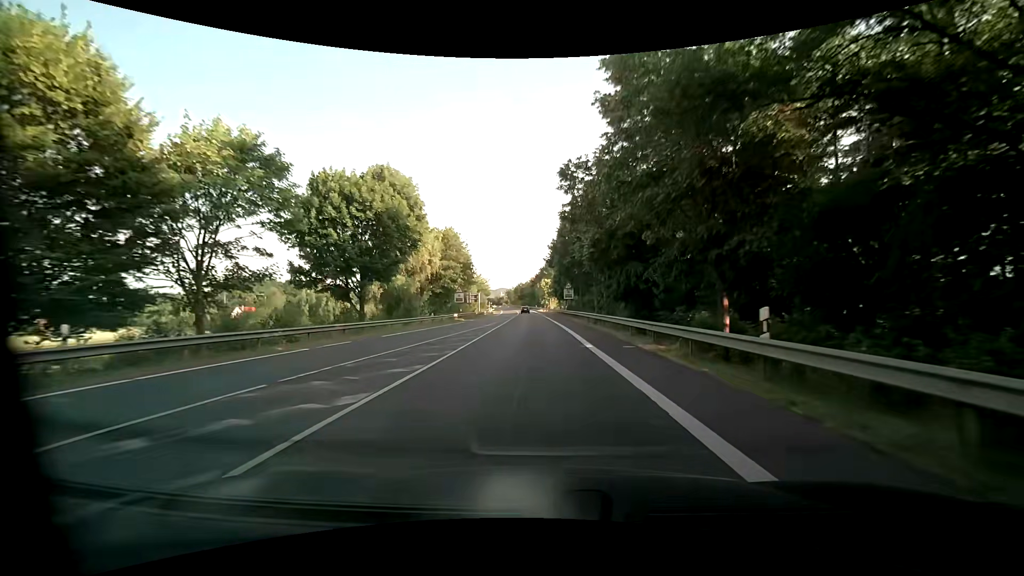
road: primary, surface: asphalt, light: Day
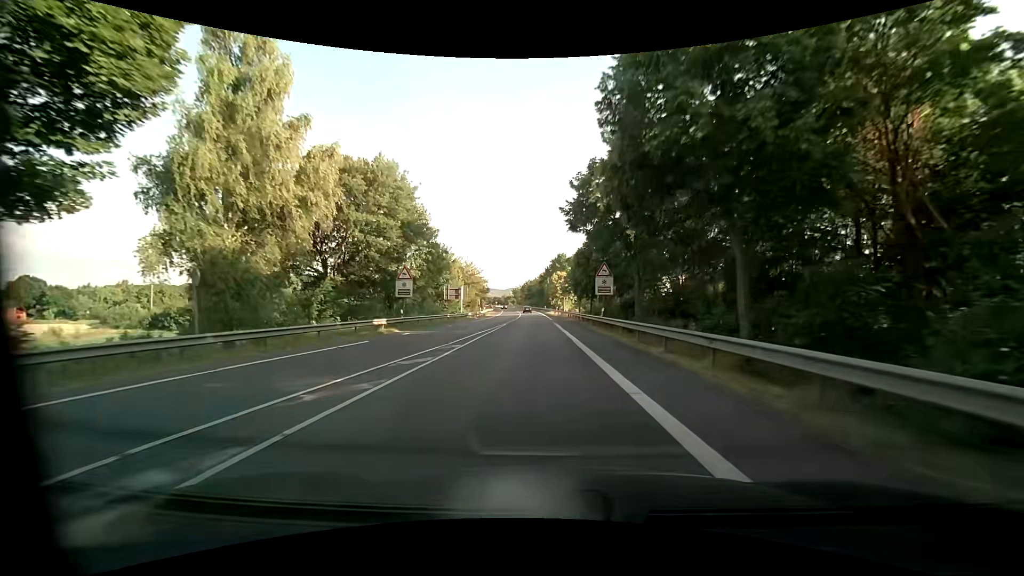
(-0.2, +30.0) m; -2°
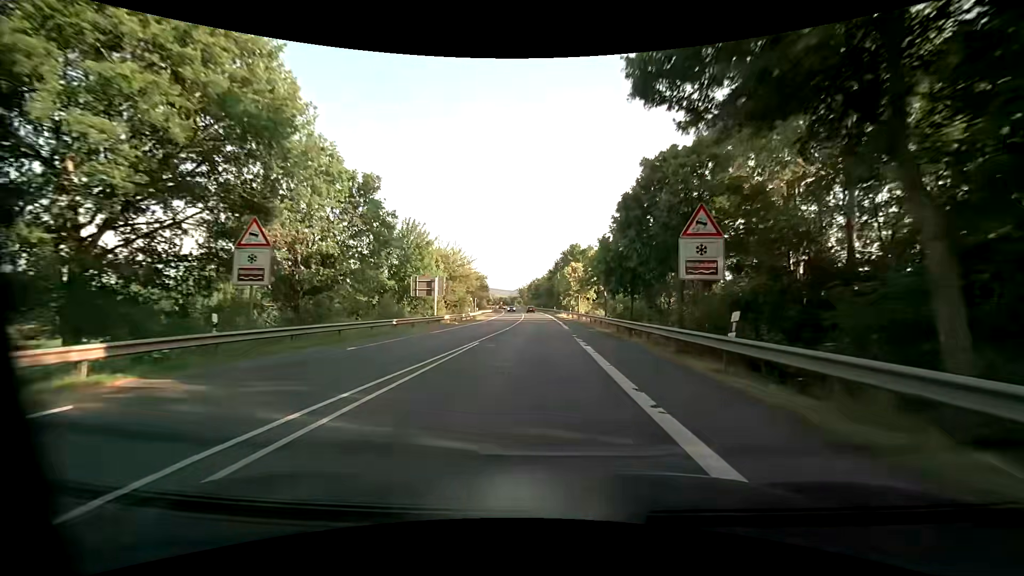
(+0.3, +20.2) m; +1°
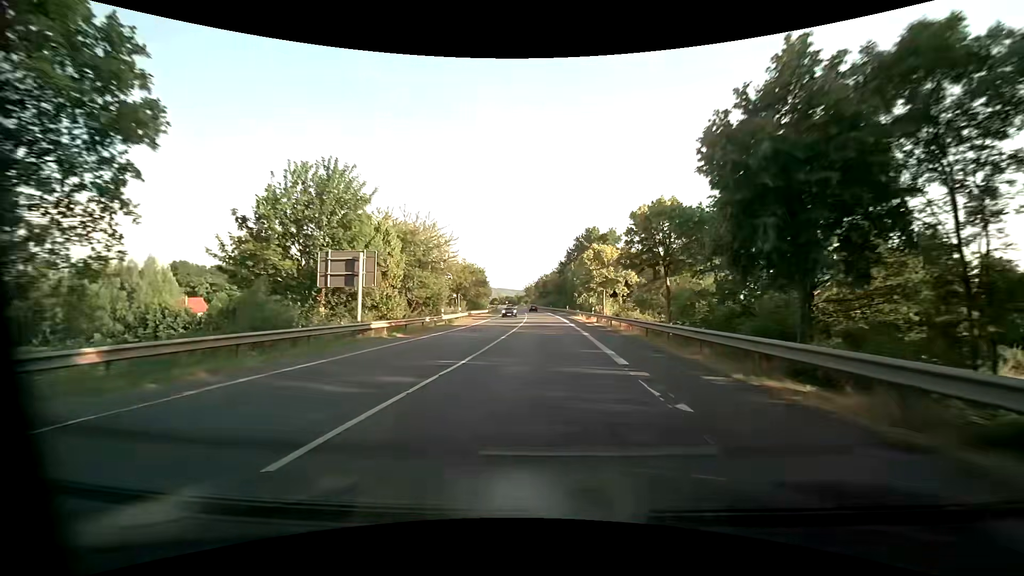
(-0.4, +20.5) m; -2°
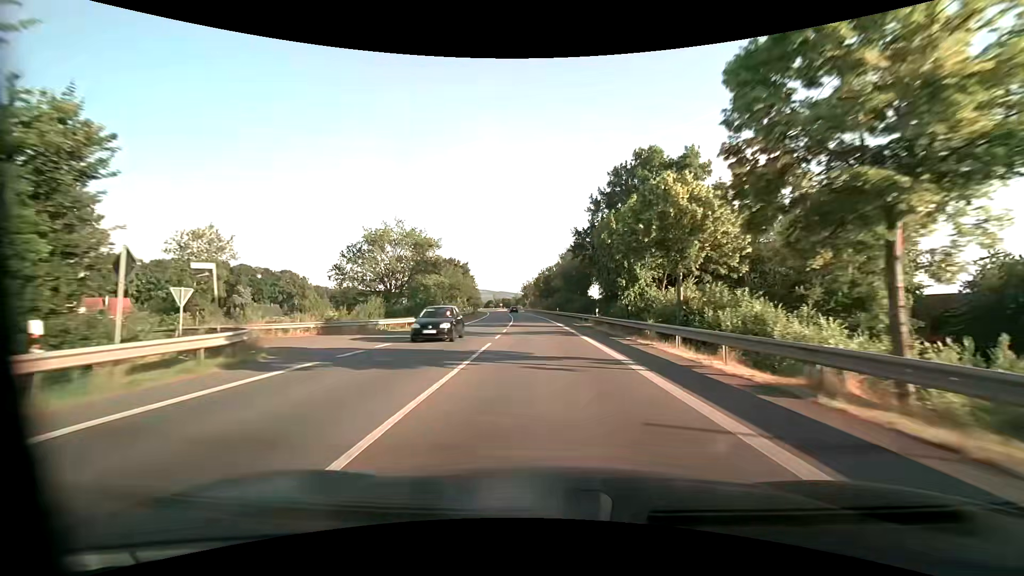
(+0.1, +42.1) m; 0°
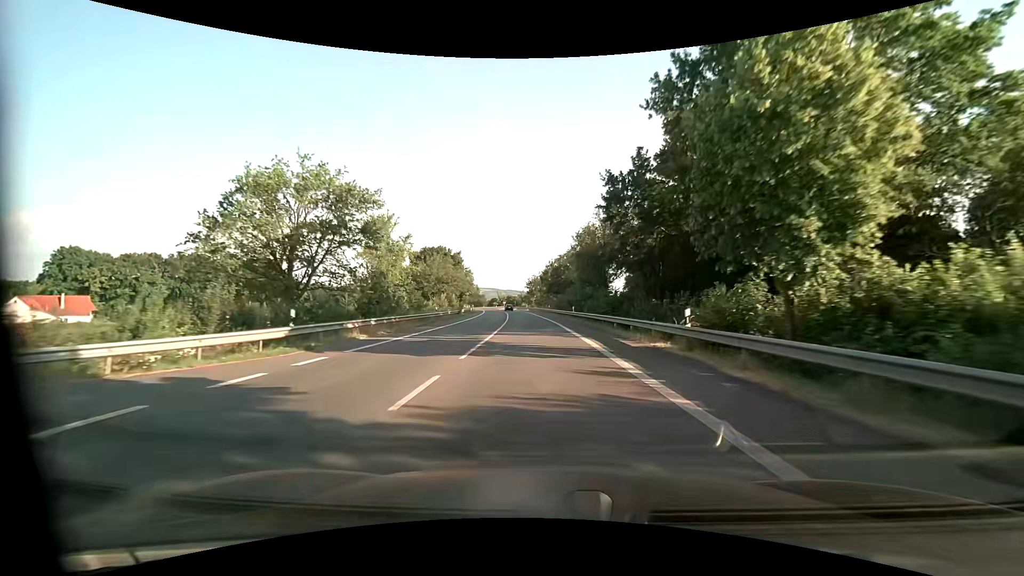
(-0.2, +21.5) m; -1°
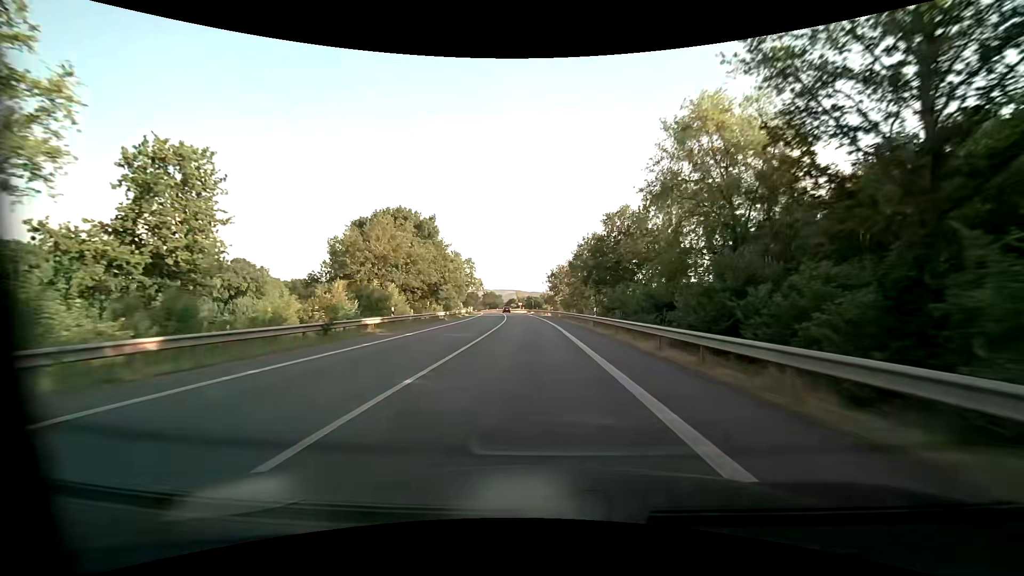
(-0.9, +43.0) m; -3°
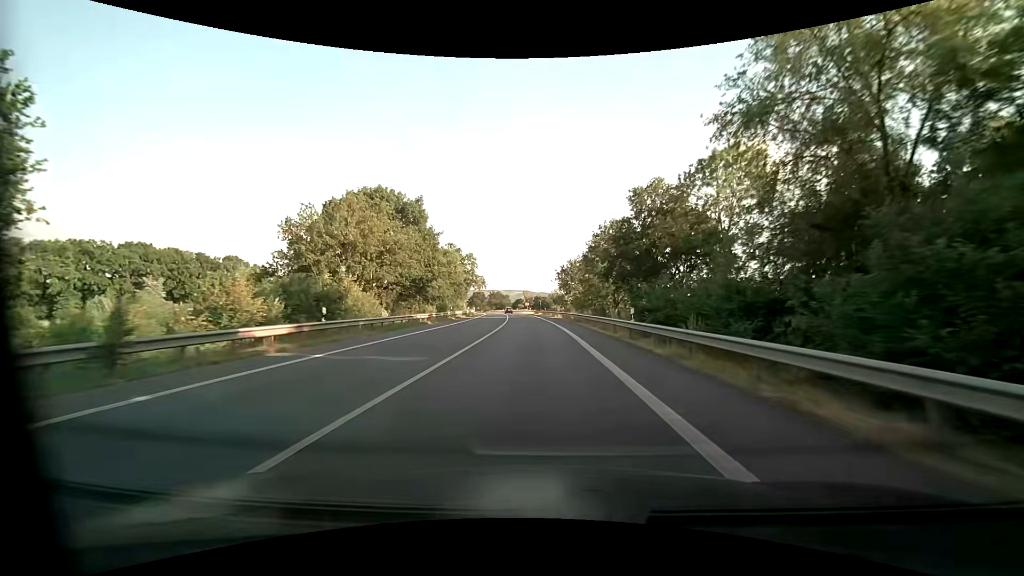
(-0.1, +10.7) m; -1°
(0, +10) (0, +20) (-1, +30) (-1, +40) (-2, +50) (-3, +60) (-3, +70) (-4, +80) (-5, +90) (-6, +100) m
